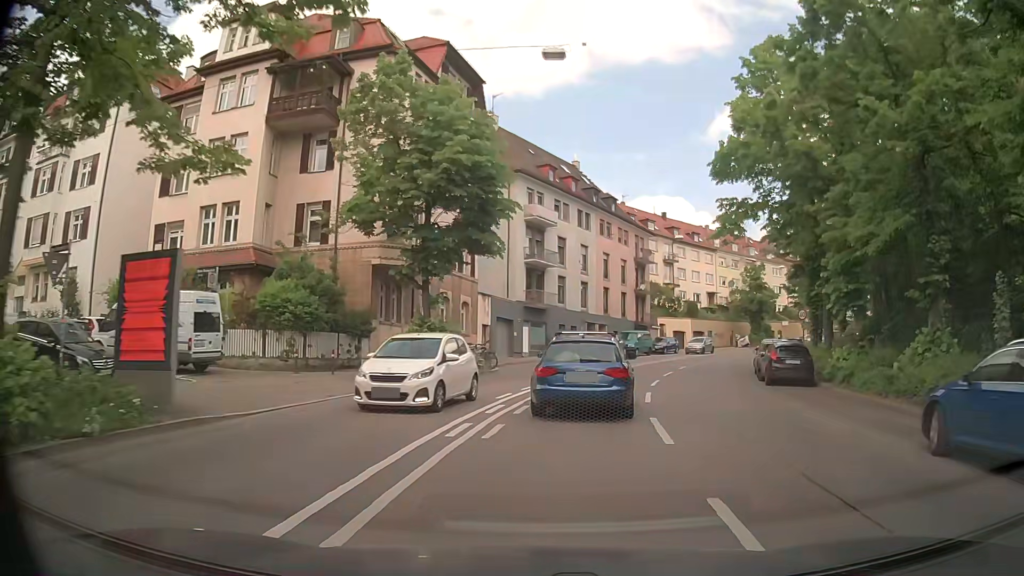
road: secondary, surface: asphalt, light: Day
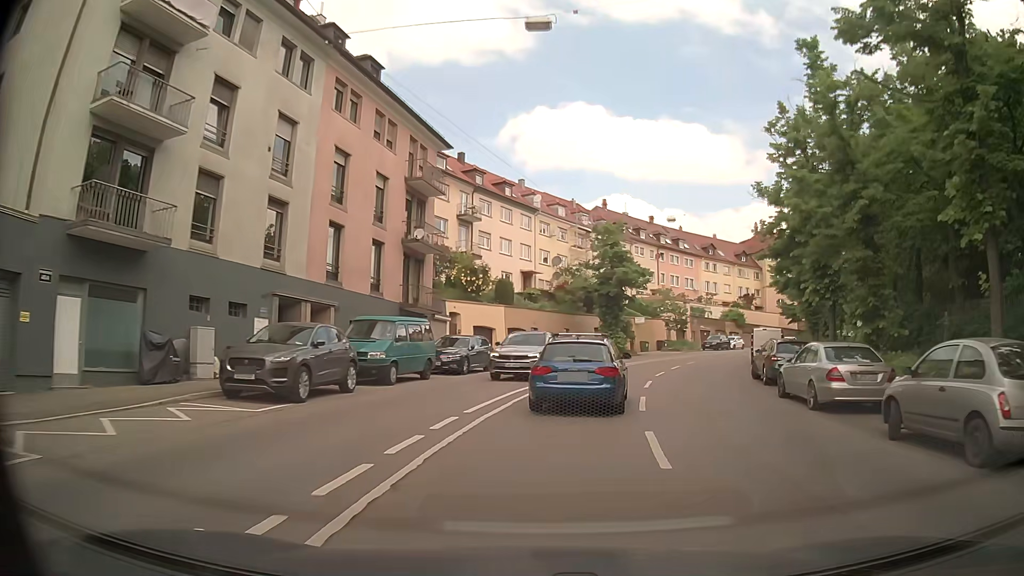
(+5.5, +32.2) m; +19°
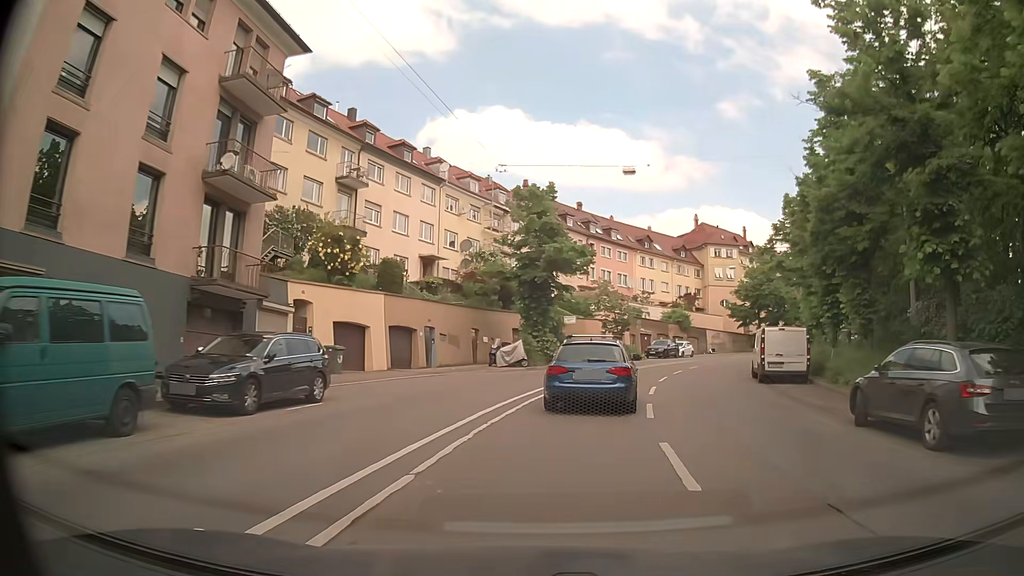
(+0.9, +13.4) m; +7°
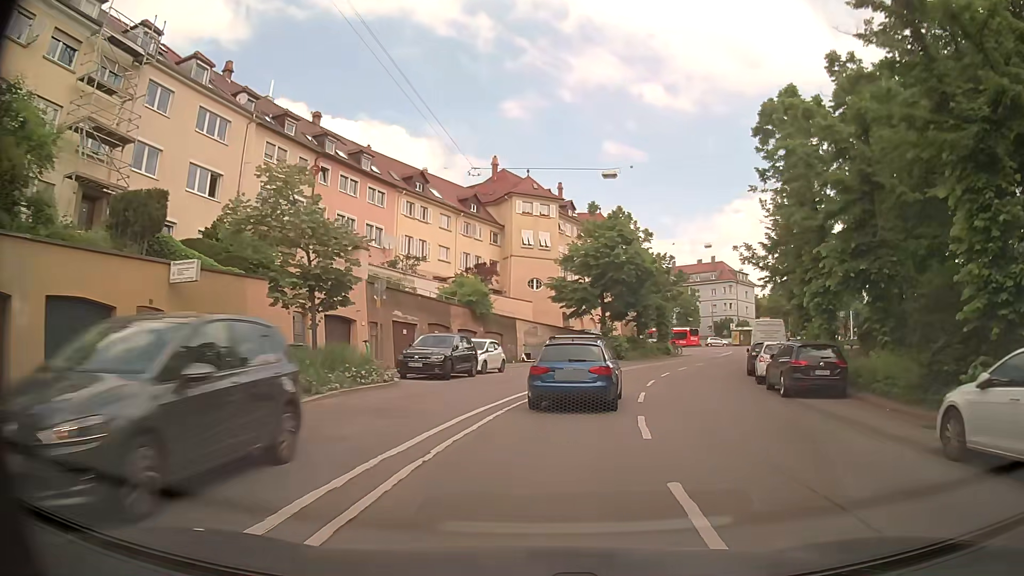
(+5.7, +33.0) m; +19°
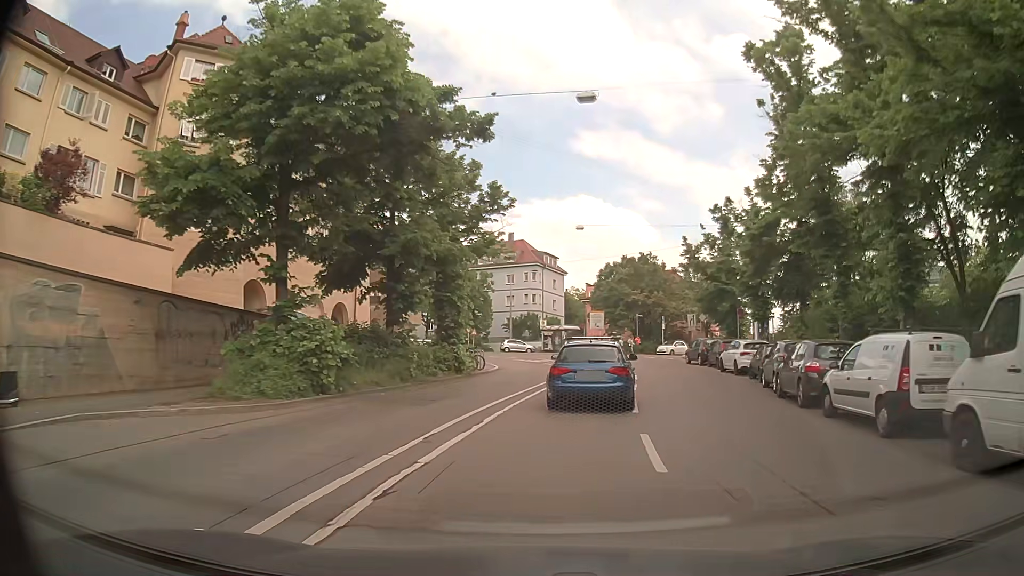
(+5.6, +32.7) m; +20°
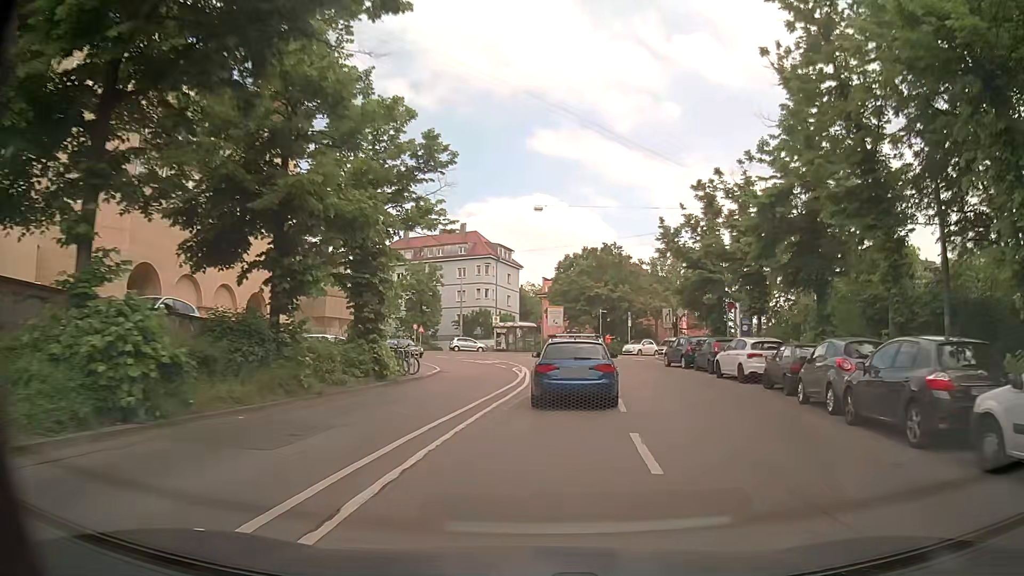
(+0.2, +6.6) m; +4°
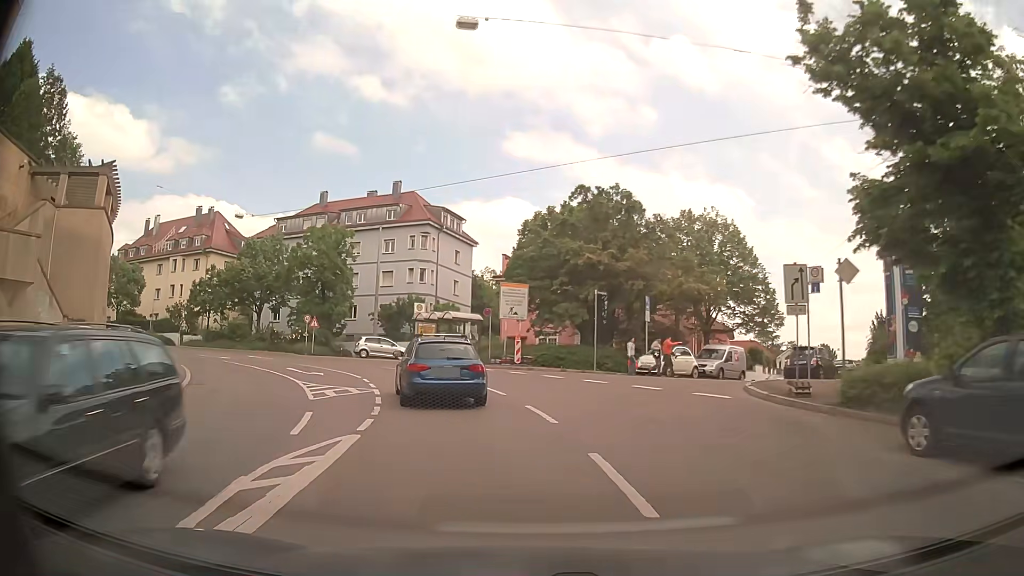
(+1.8, +26.0) m; +3°
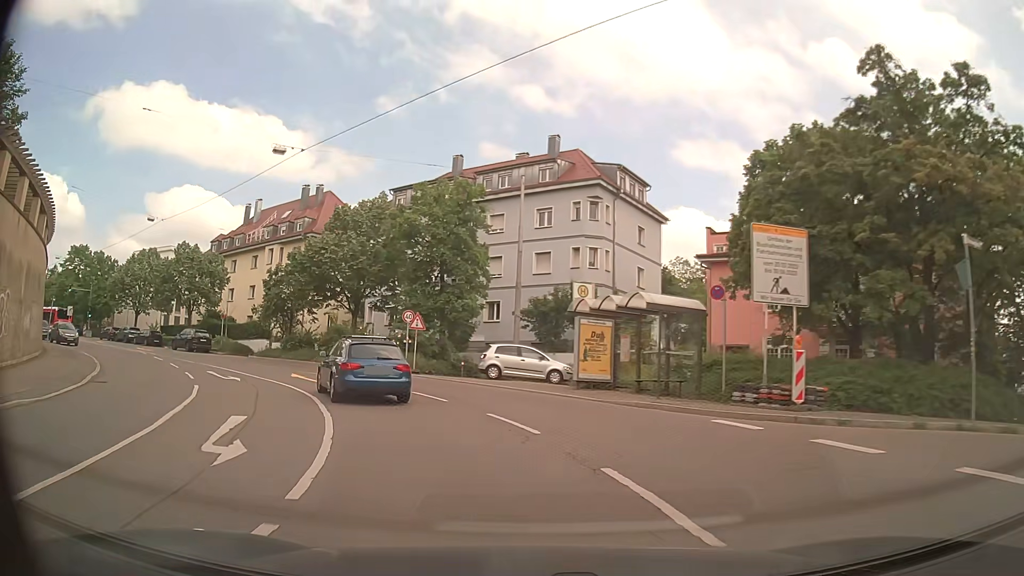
(-2.2, +18.4) m; -15°
